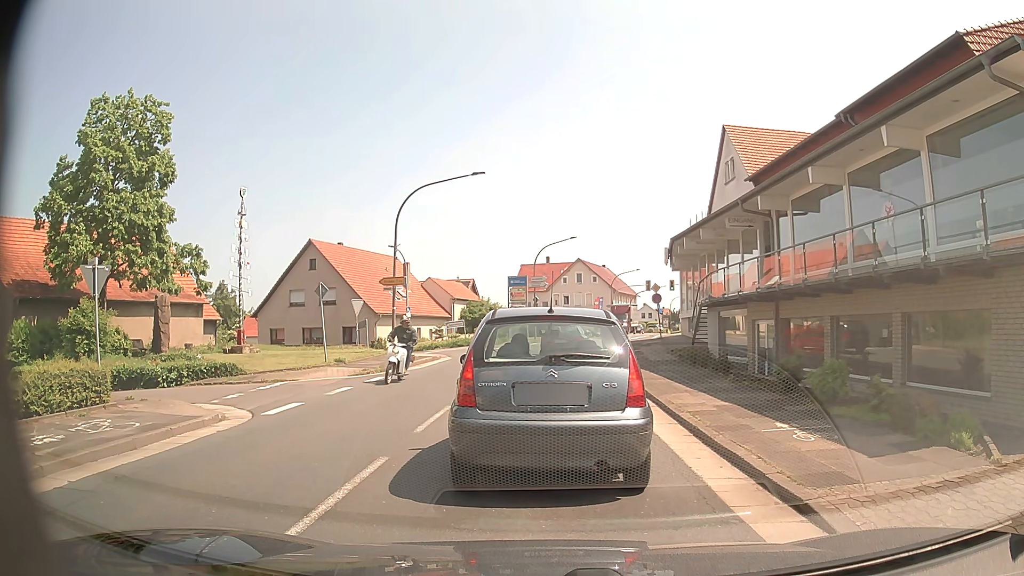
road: primary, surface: asphalt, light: Day
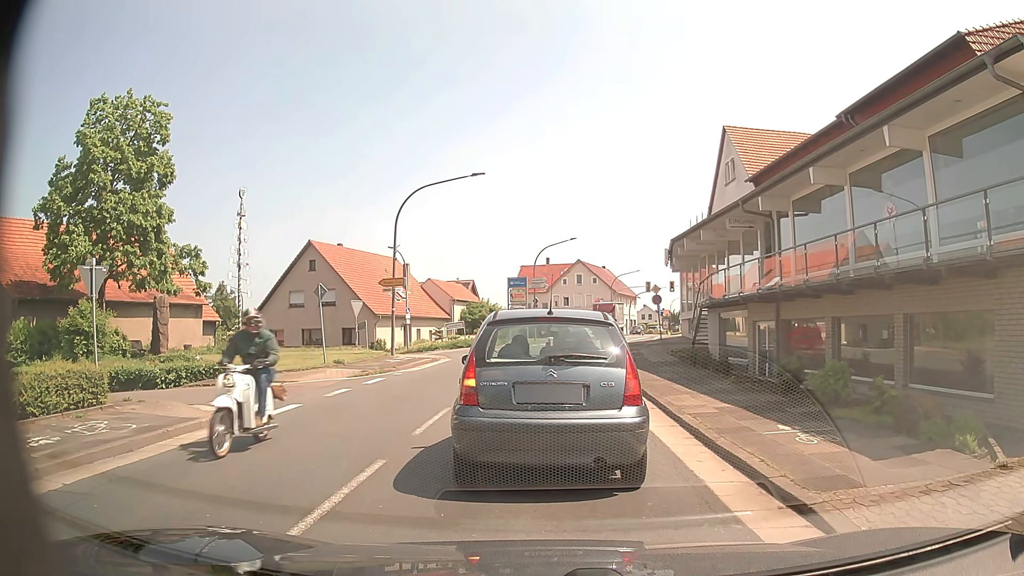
(0.0, +0.1) m; 0°
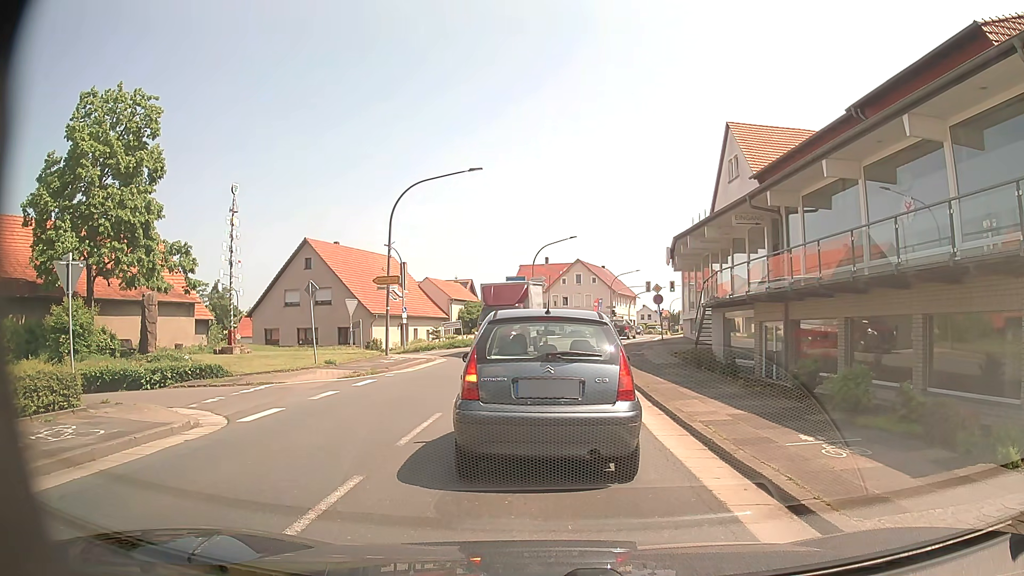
(0.0, +0.8) m; 0°
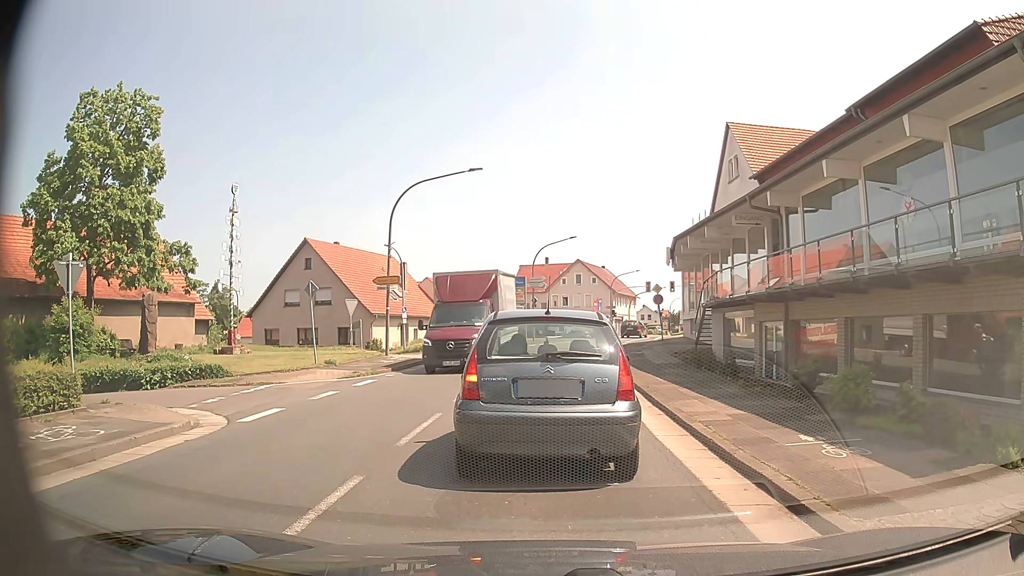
(0.0, 0.0) m; 0°
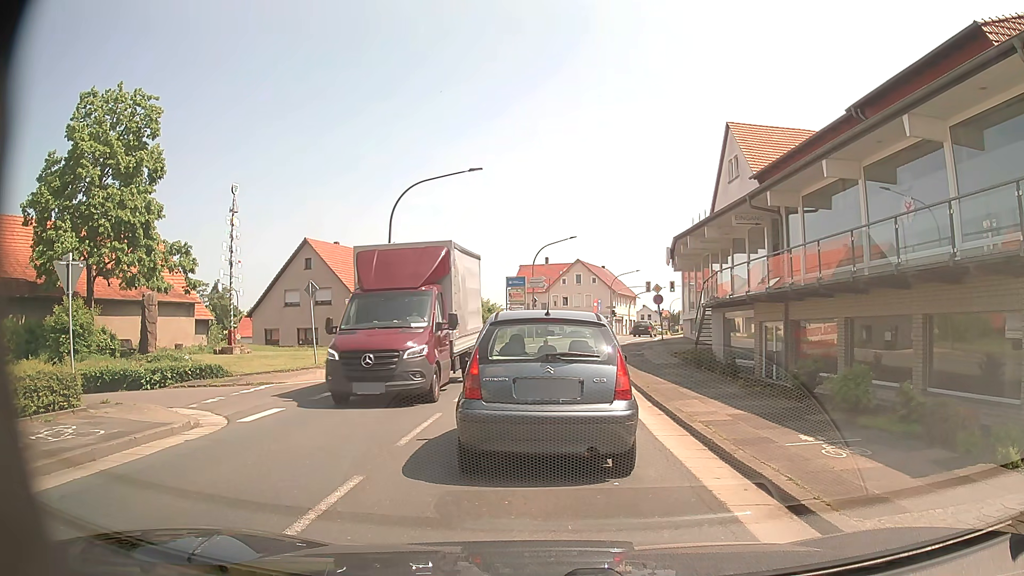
(0.0, 0.0) m; 0°
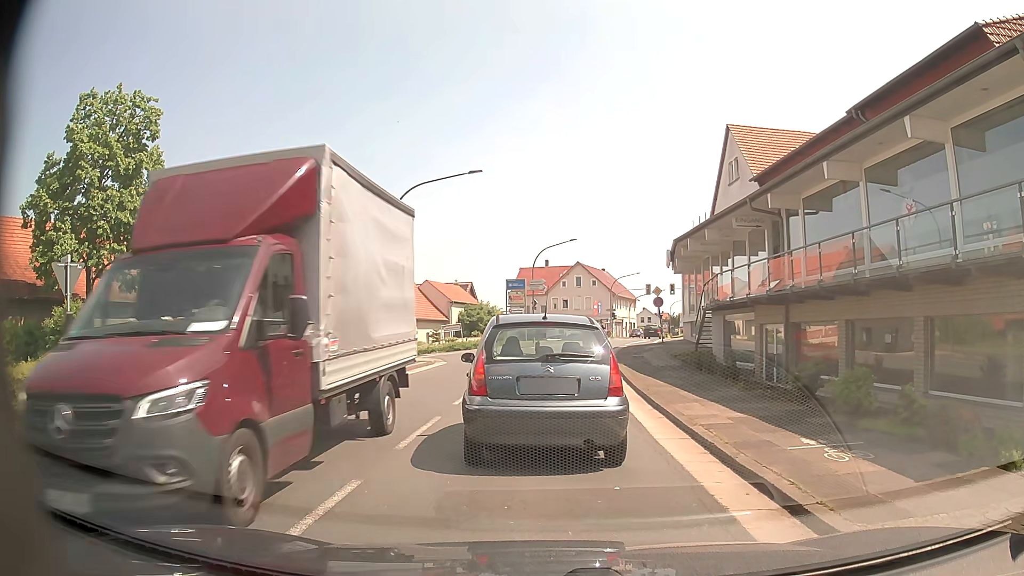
(0.0, +0.1) m; 0°
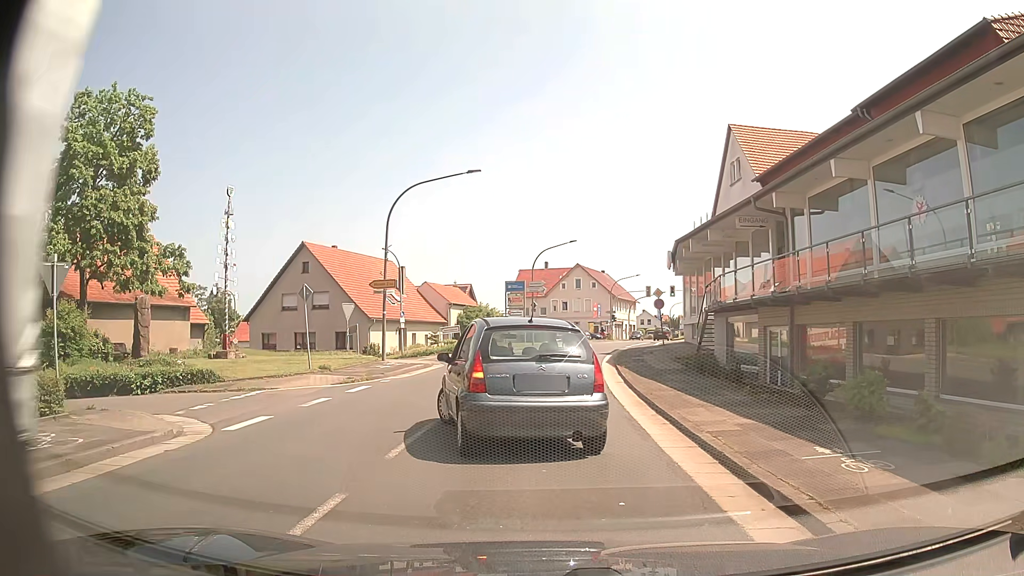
(0.0, +0.6) m; +2°
